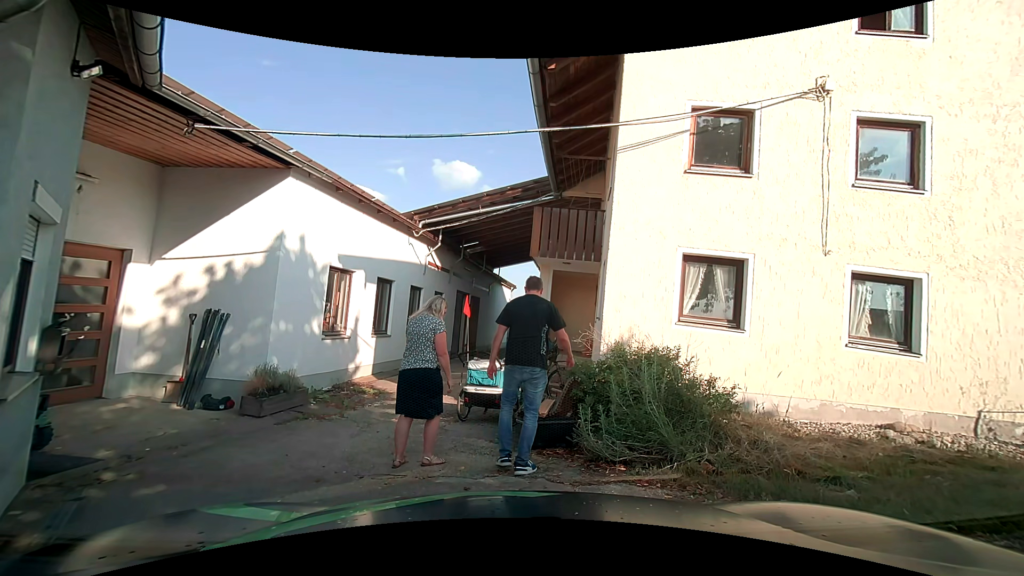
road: unclassified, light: Day
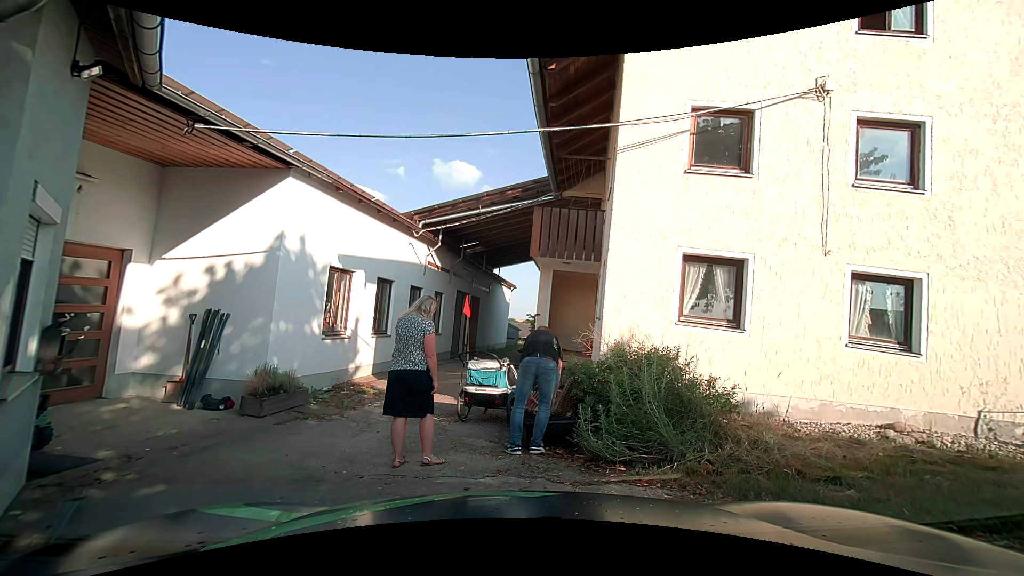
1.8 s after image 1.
(0.0, 0.0) m; 0°
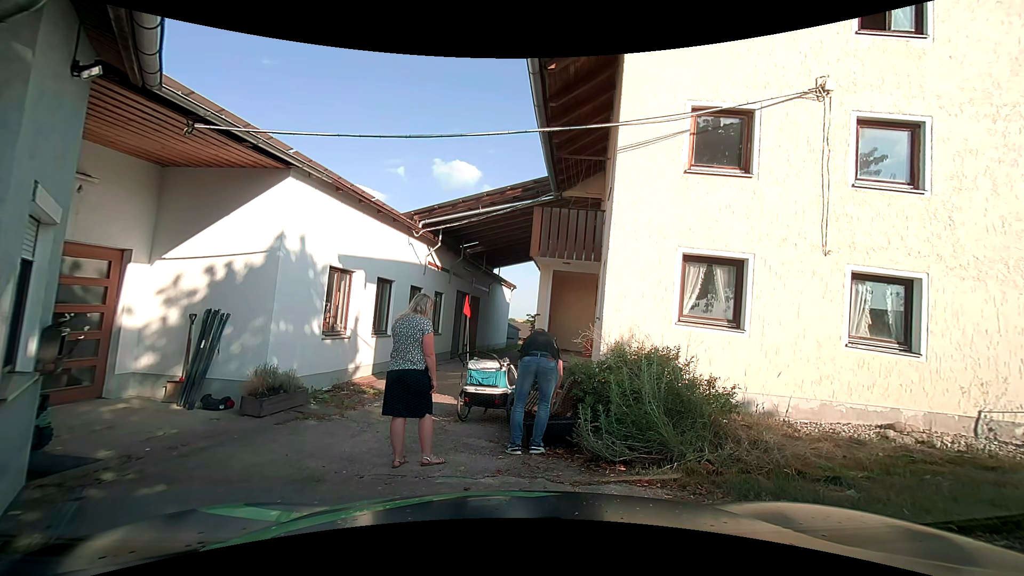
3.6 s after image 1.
(0.0, 0.0) m; 0°
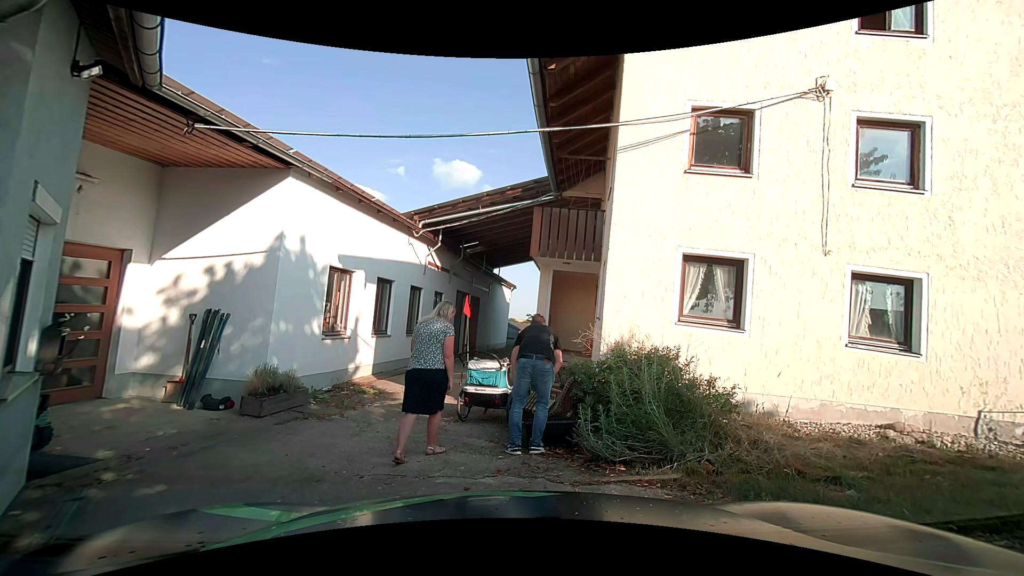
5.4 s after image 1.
(0.0, 0.0) m; 0°
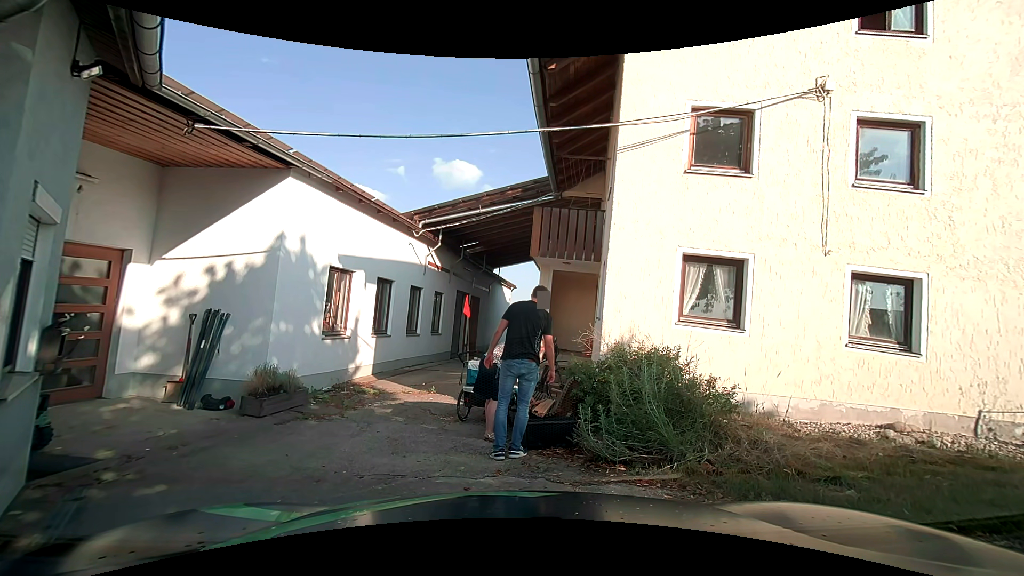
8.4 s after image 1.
(0.0, 0.0) m; 0°
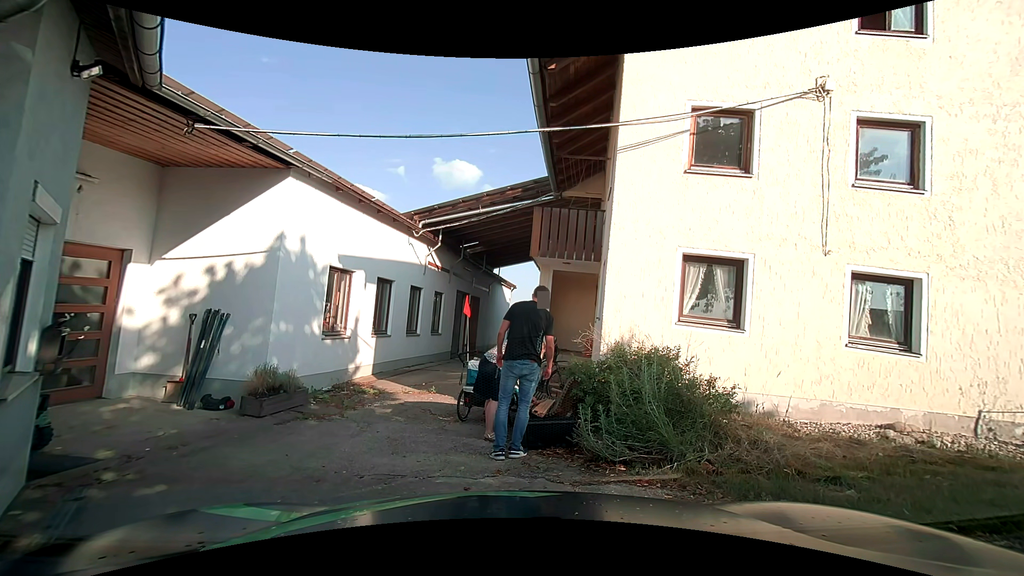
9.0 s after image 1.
(0.0, 0.0) m; 0°
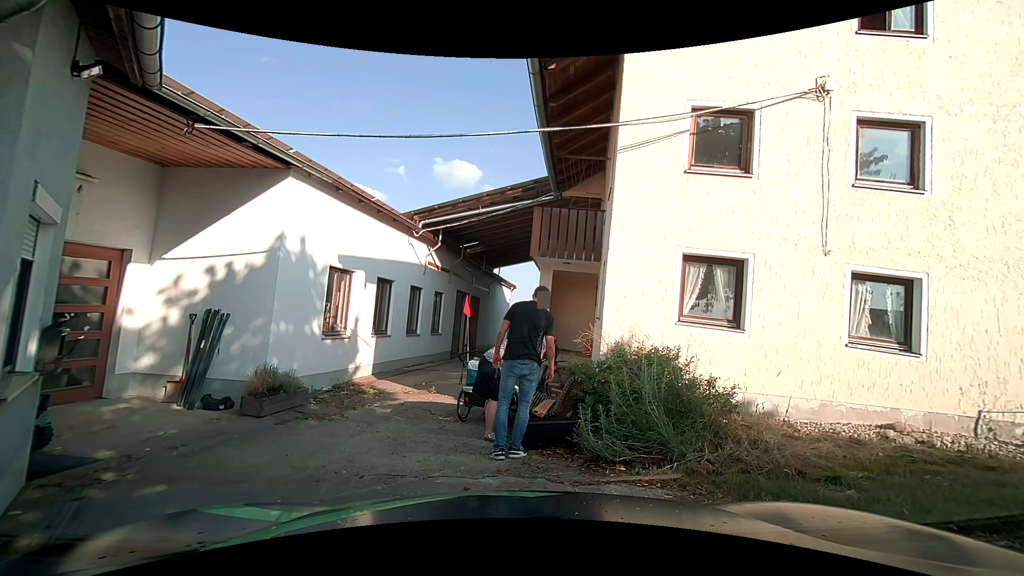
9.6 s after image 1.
(0.0, 0.0) m; 0°
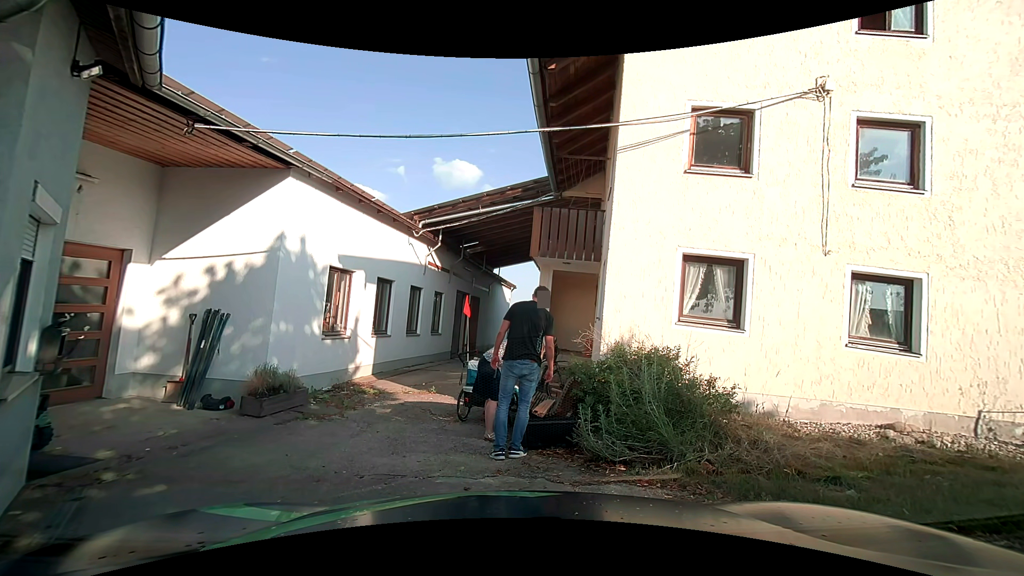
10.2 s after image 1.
(0.0, 0.0) m; 0°
